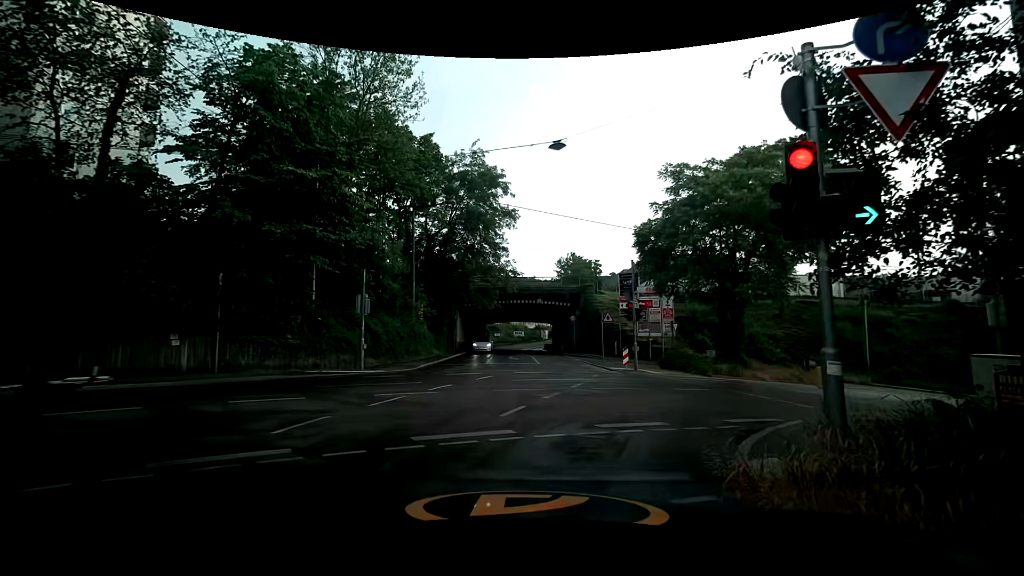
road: residential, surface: asphalt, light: Day
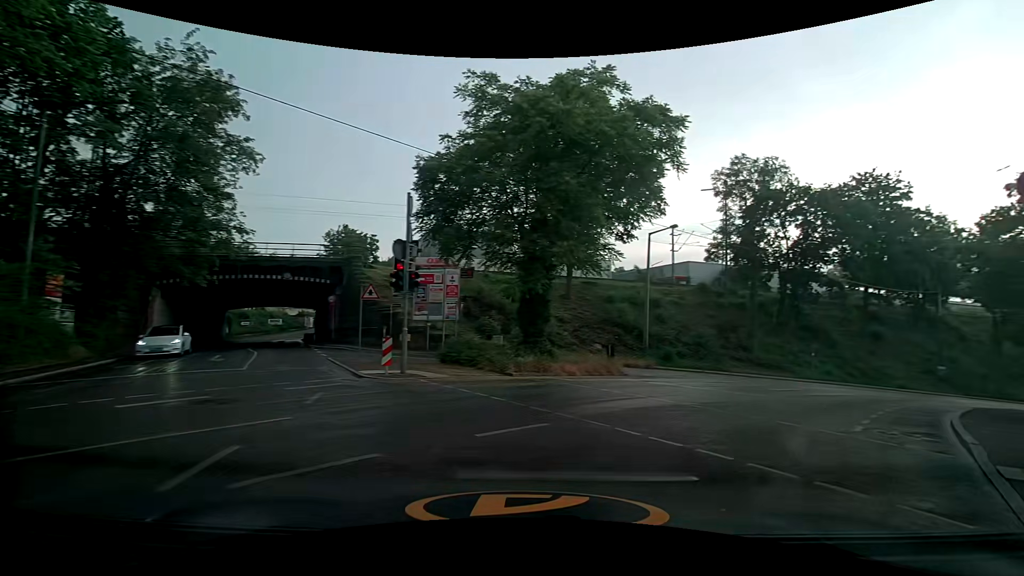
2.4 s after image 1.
(+1.3, +10.3) m; +22°
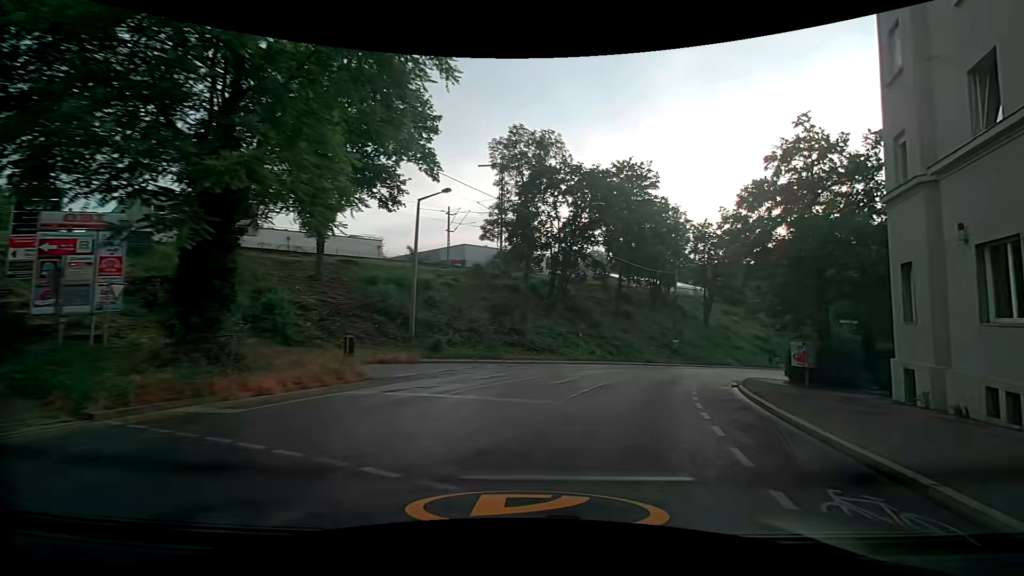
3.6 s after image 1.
(+1.9, +7.4) m; +27°
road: secondary
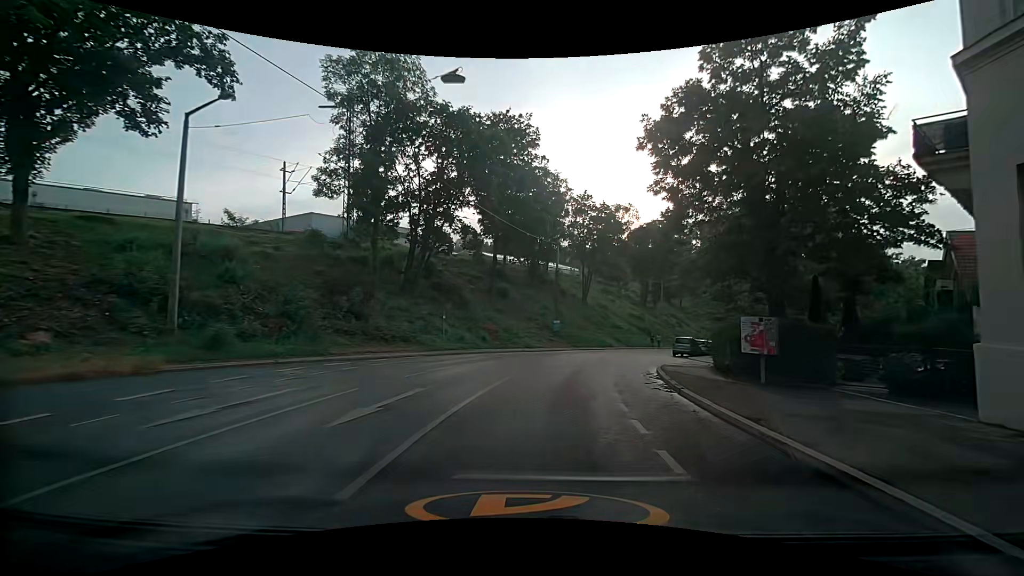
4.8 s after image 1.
(+1.3, +9.5) m; +13°
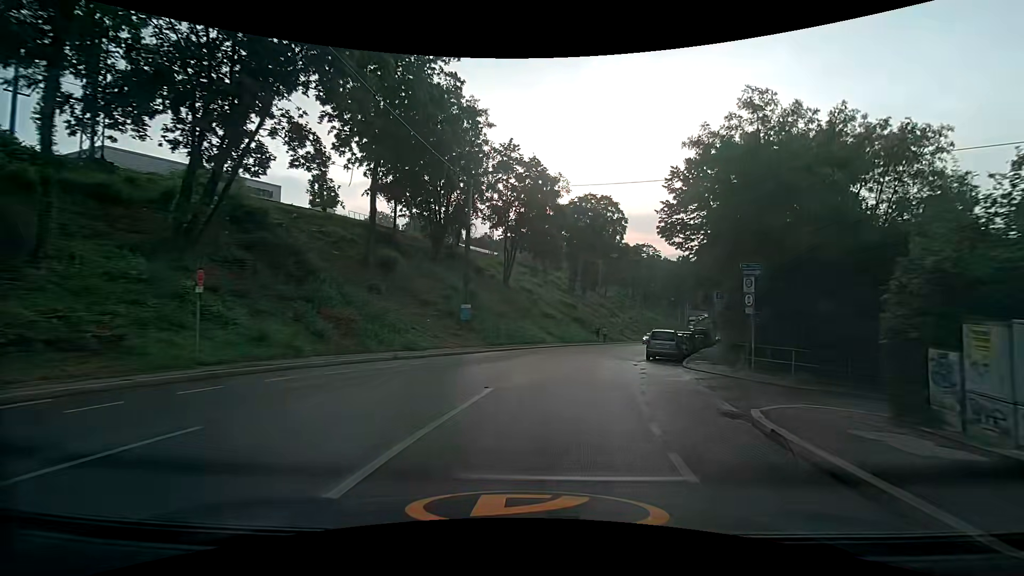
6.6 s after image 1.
(+1.2, +16.6) m; +9°
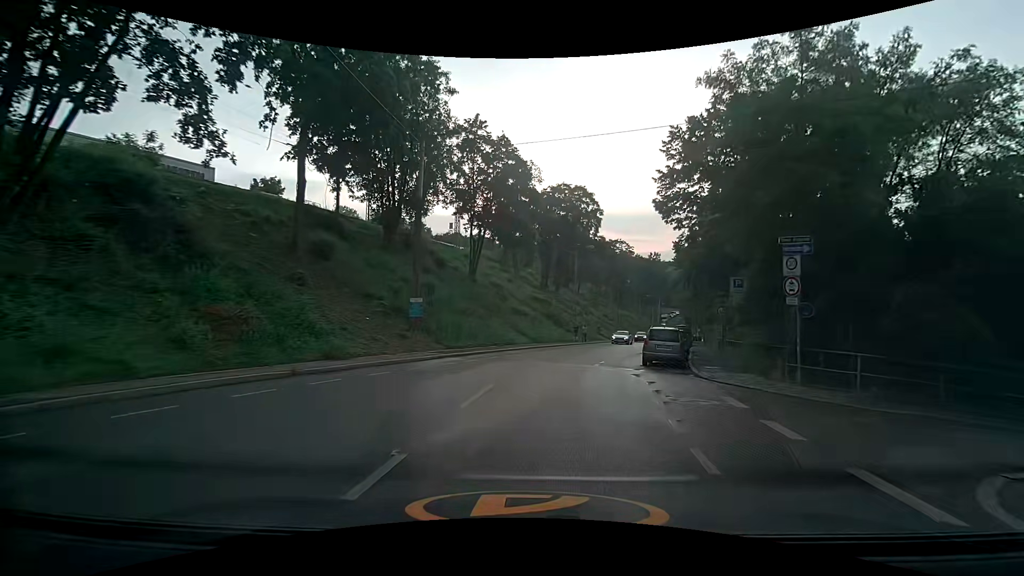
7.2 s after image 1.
(+0.2, +5.7) m; +3°
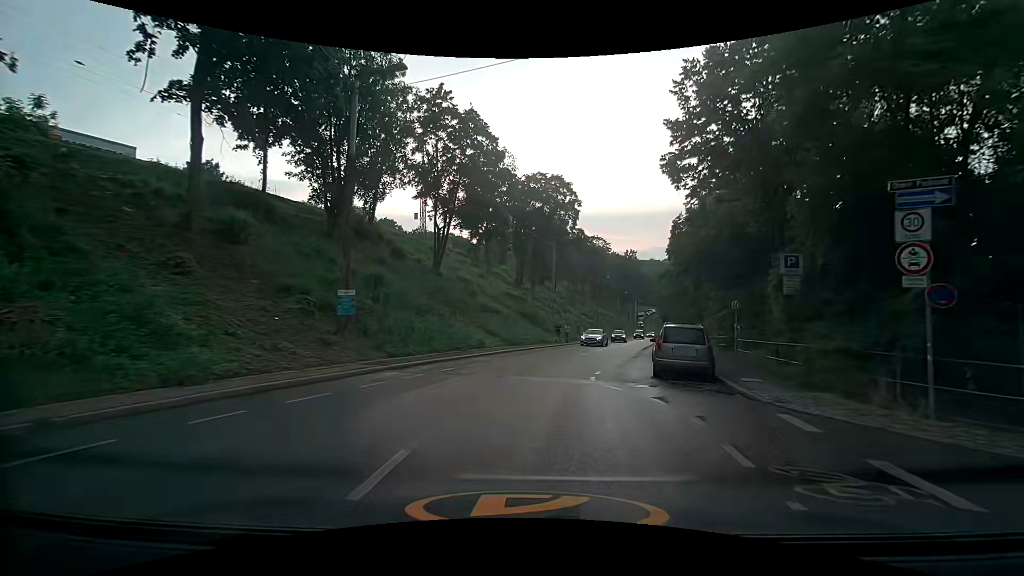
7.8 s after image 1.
(+0.2, +5.8) m; +4°
